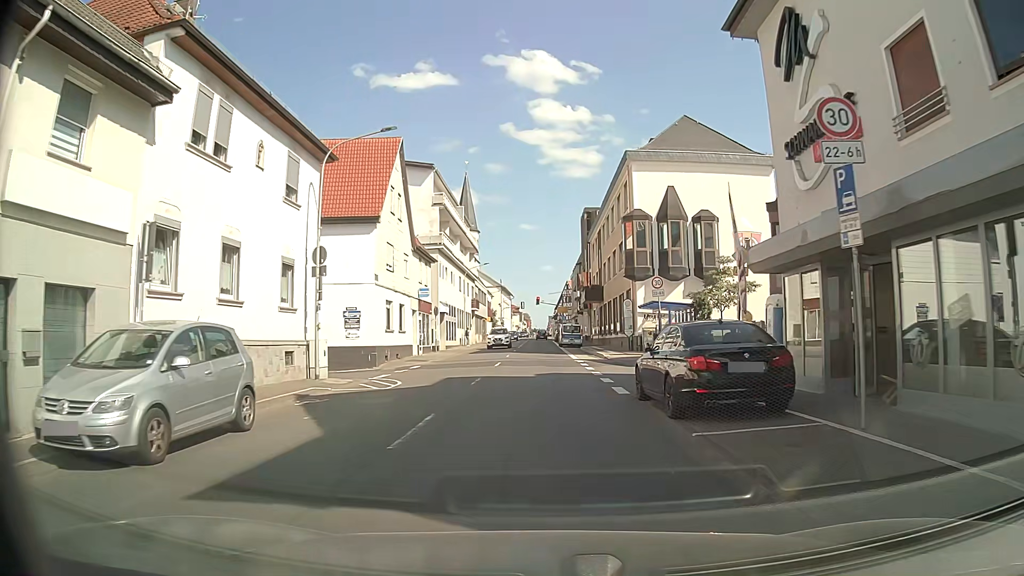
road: primary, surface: asphalt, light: Day
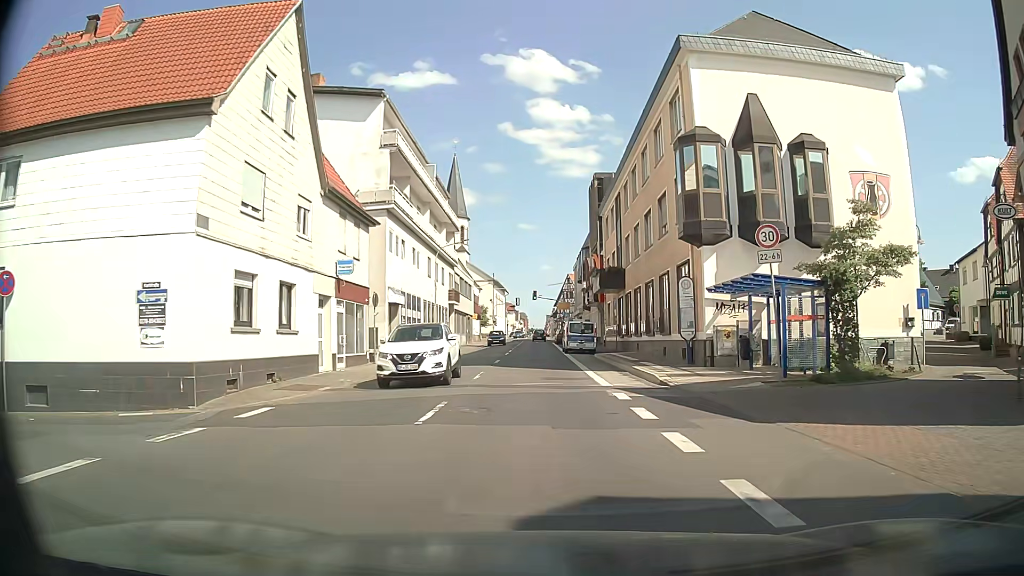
(+0.1, +16.0) m; 0°
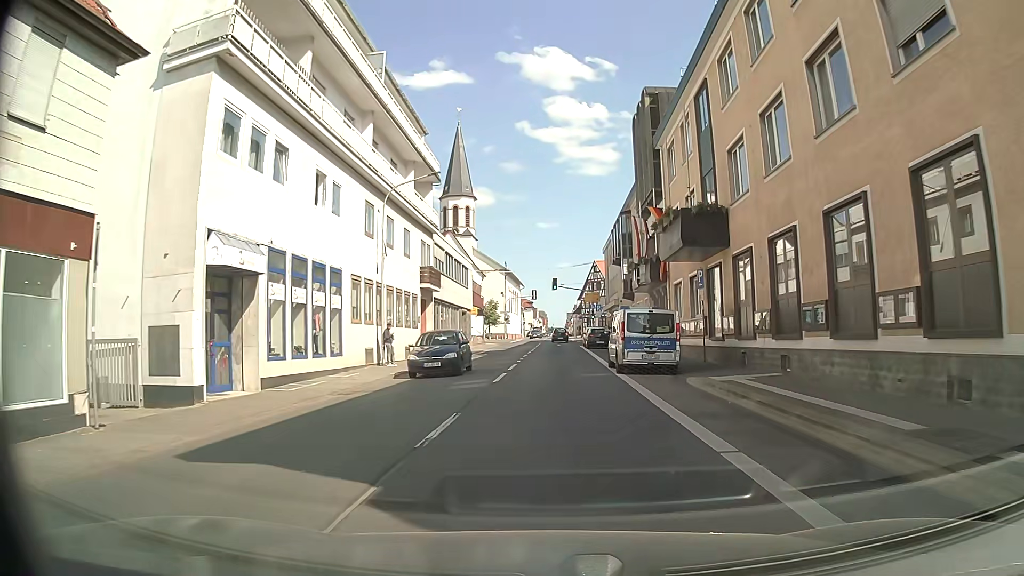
(-0.2, +20.0) m; -2°
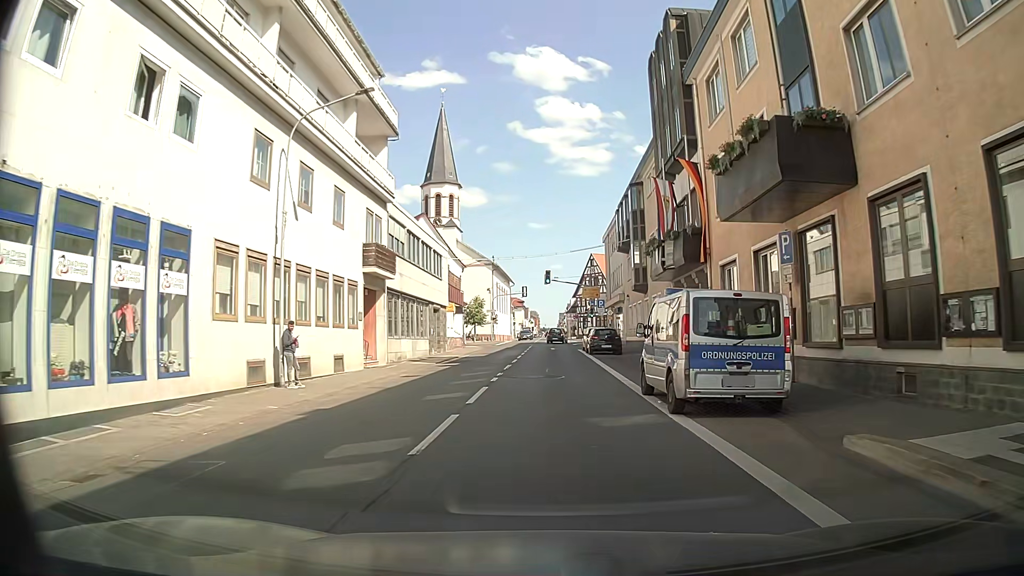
(+0.1, +9.8) m; +1°
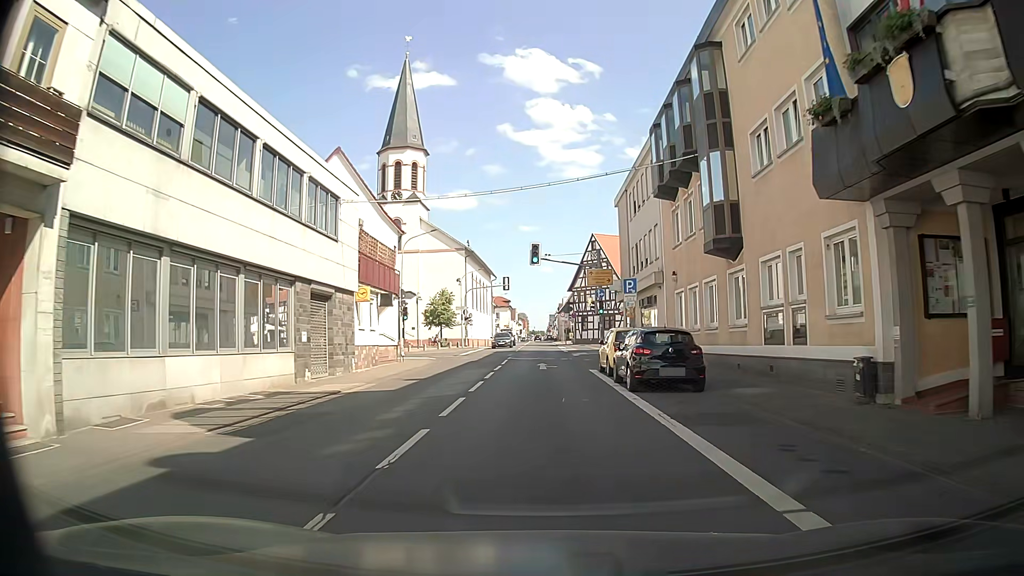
(+0.3, +20.6) m; 0°
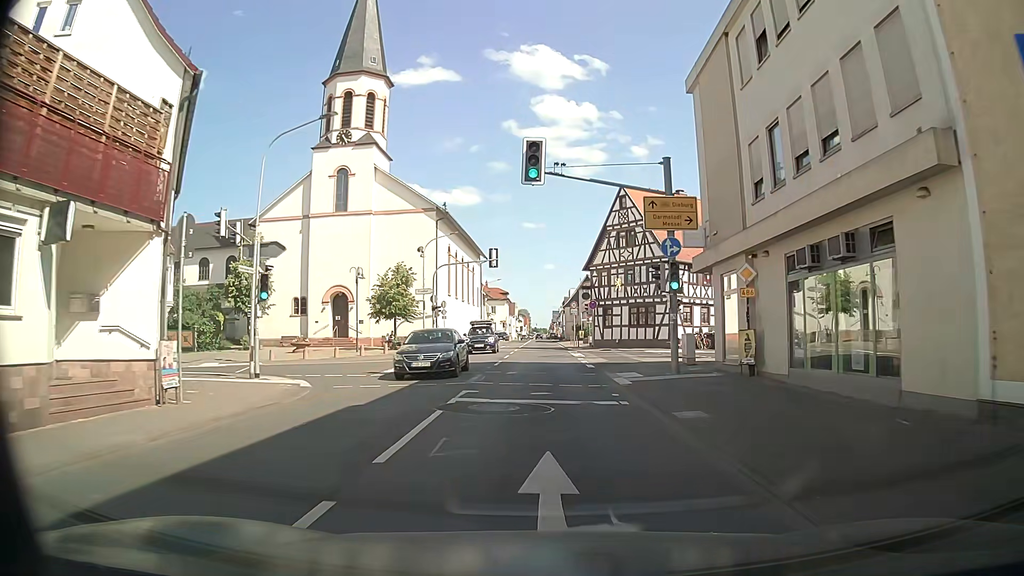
(+0.3, +22.5) m; +1°
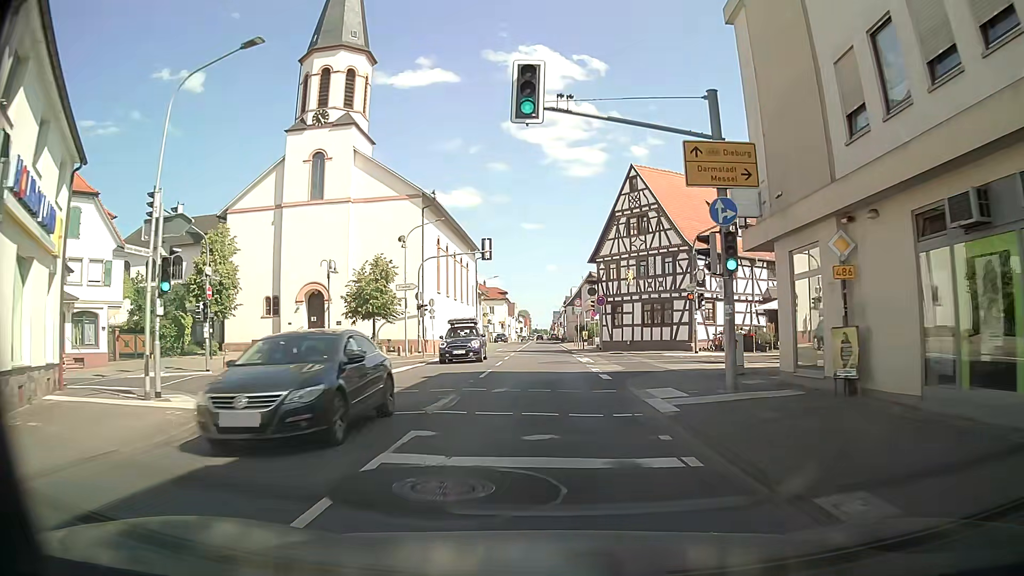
(0.0, +5.9) m; 0°
